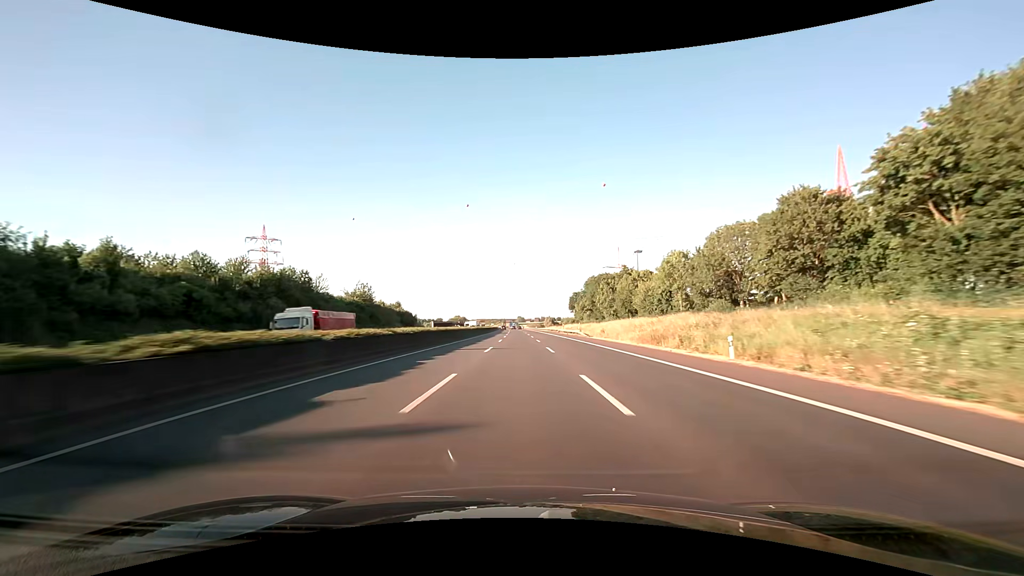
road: motorway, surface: asphalt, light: Day
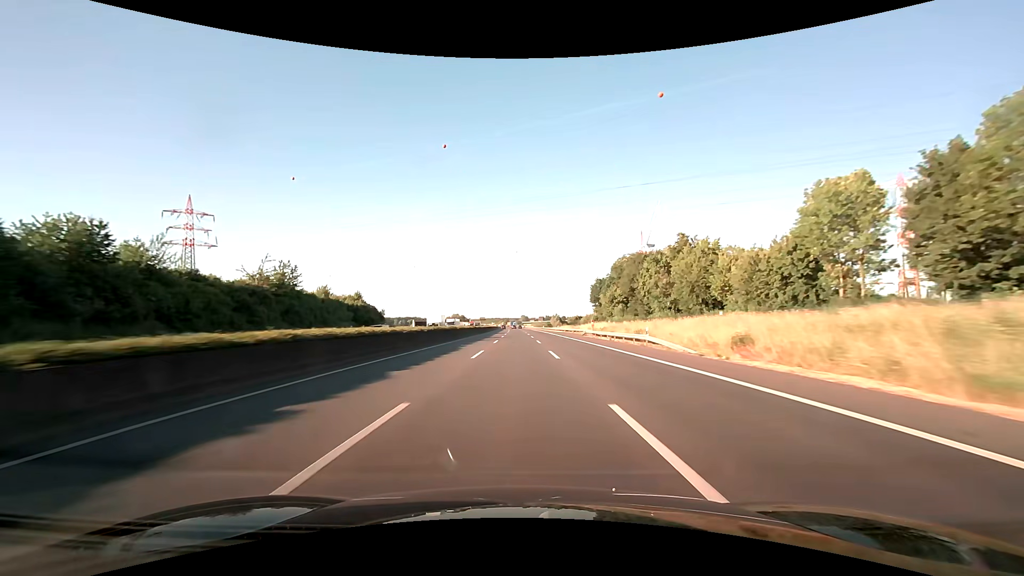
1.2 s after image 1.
(-0.1, +41.3) m; 0°
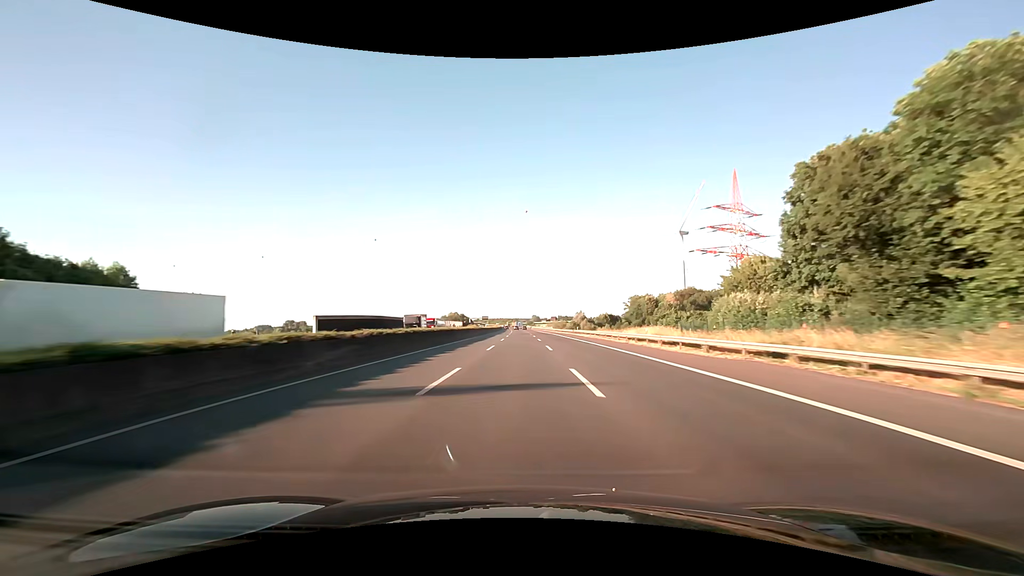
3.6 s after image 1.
(-0.9, +82.5) m; -1°
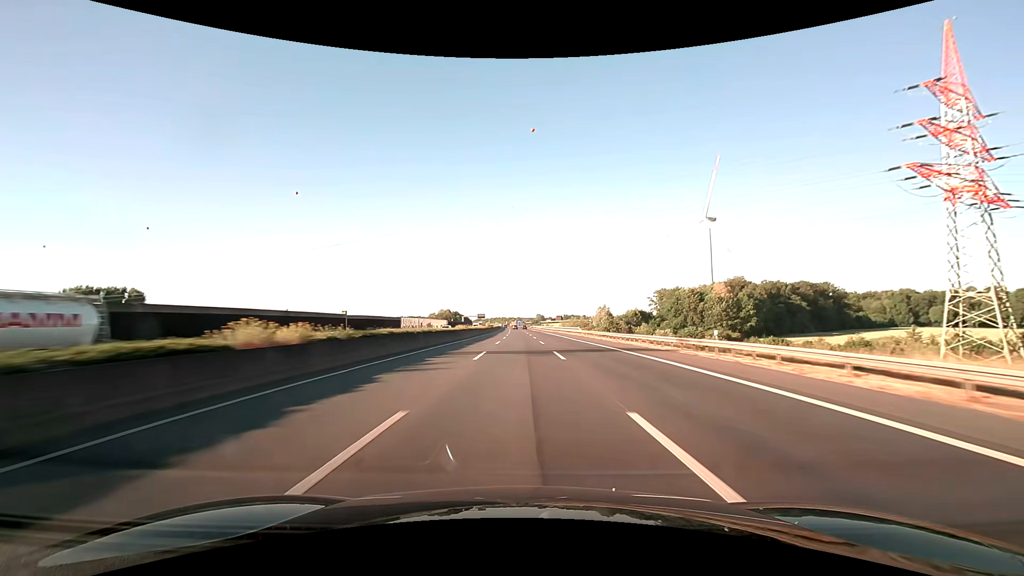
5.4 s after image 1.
(-0.2, +61.8) m; 0°
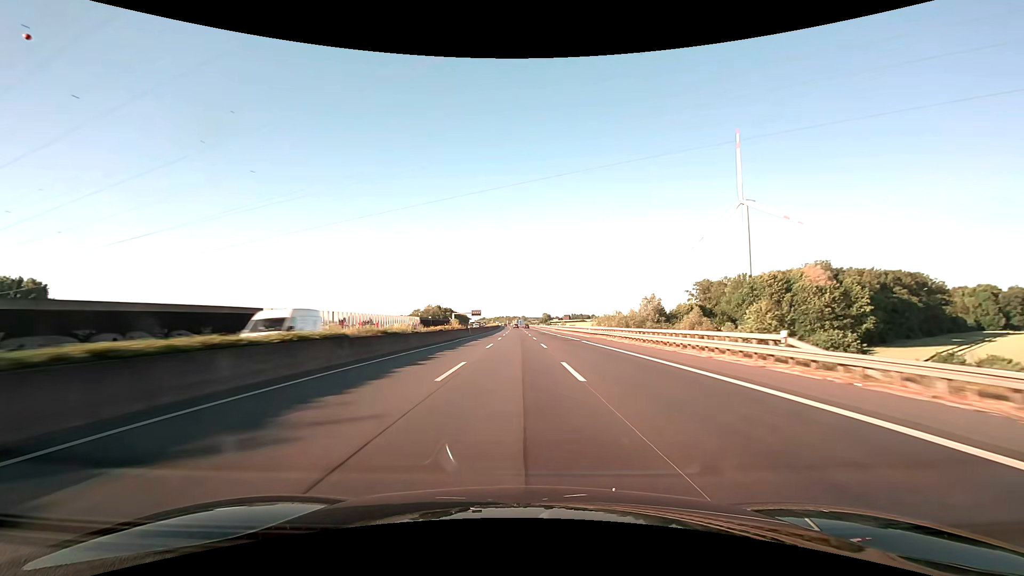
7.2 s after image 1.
(-0.3, +61.8) m; -1°
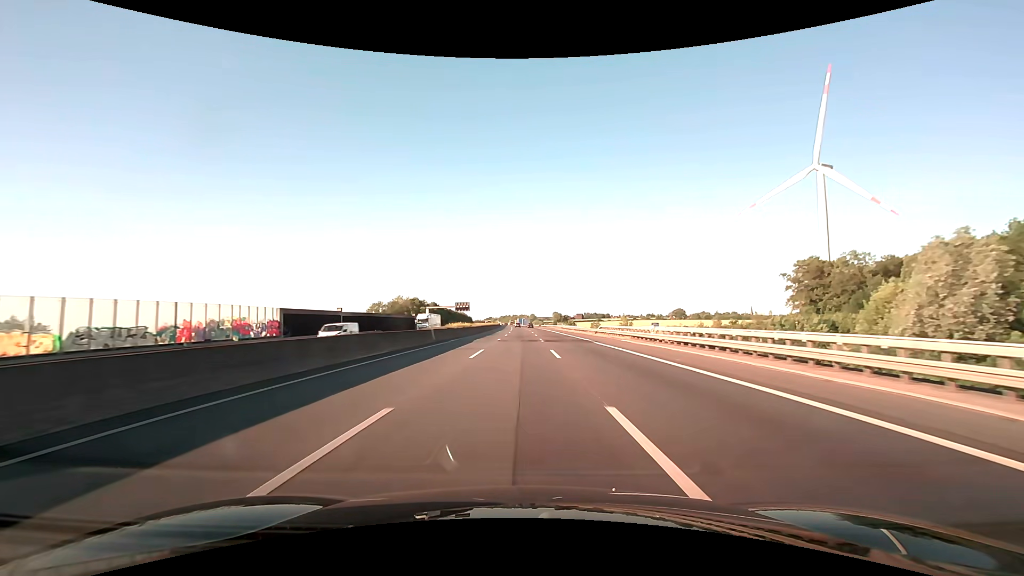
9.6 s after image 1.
(-0.8, +82.4) m; -1°
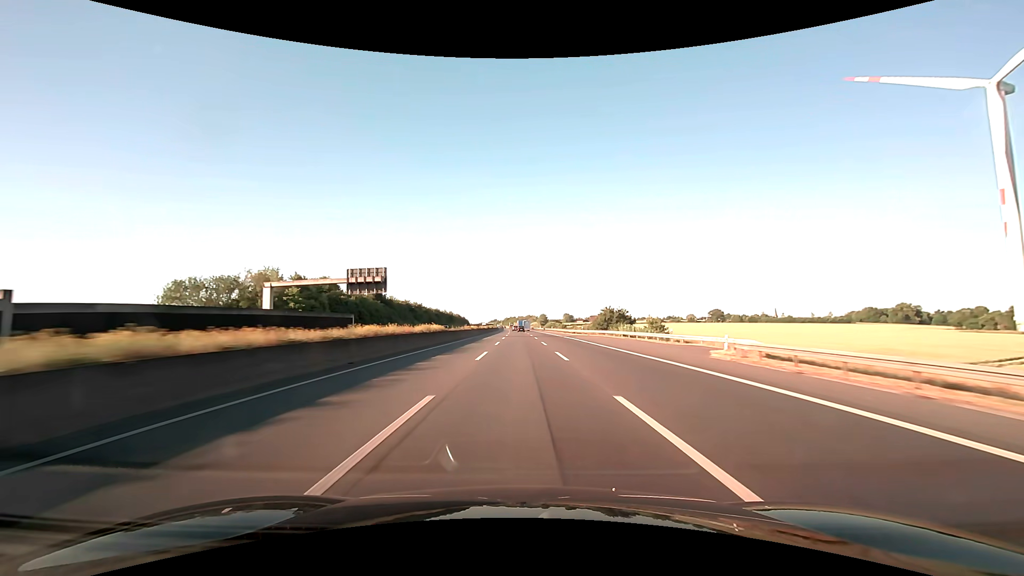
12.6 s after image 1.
(-1.1, +102.9) m; -1°
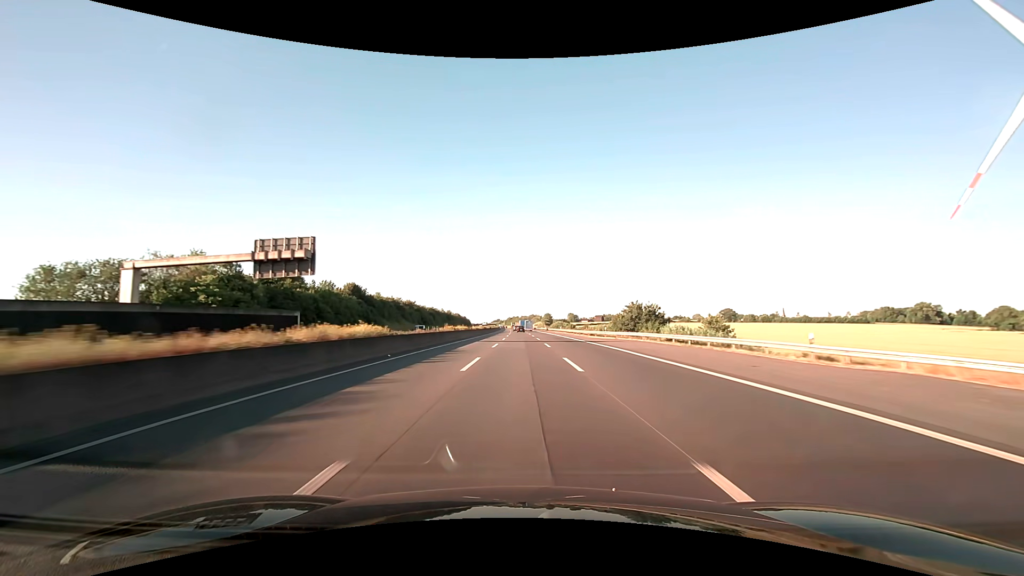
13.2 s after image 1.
(-0.1, +20.6) m; 0°
(0, +10) (0, +20) (0, +30) (0, +40) (0, +50) (0, +60) (-1, +70) (-1, +80) (-1, +90) (-1, +100) m
